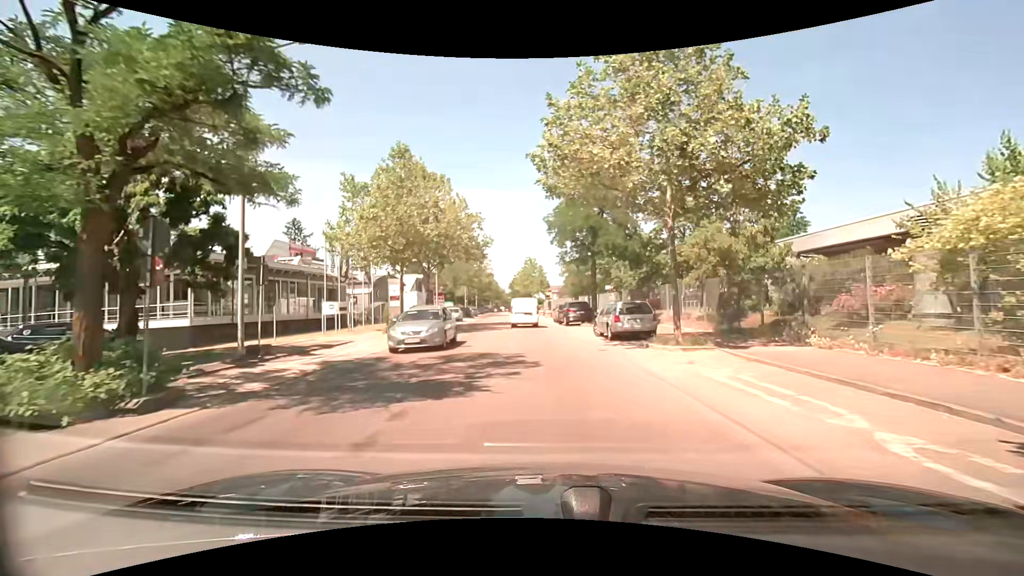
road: unclassified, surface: asphalt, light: Day
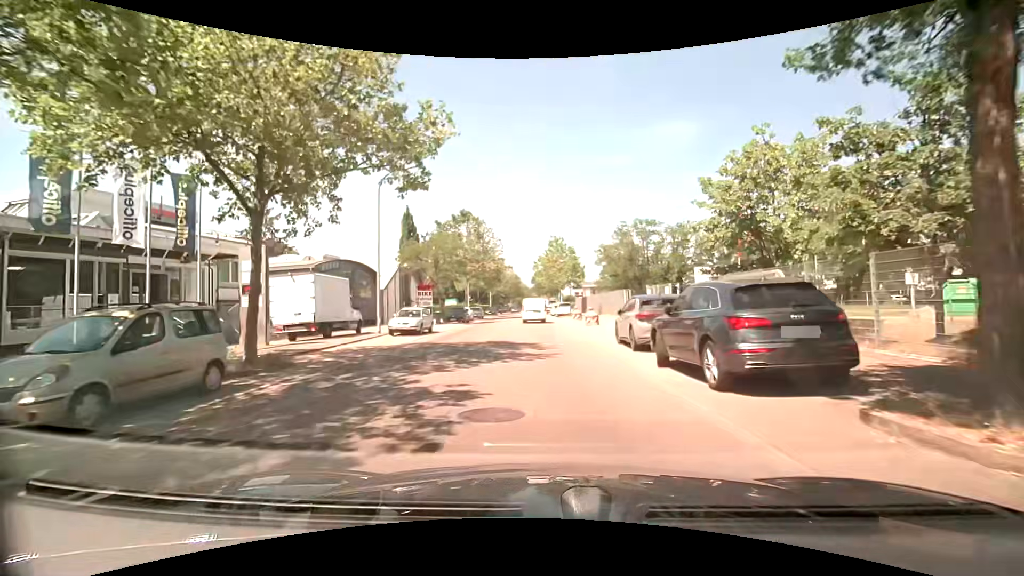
(-0.7, +25.2) m; -3°
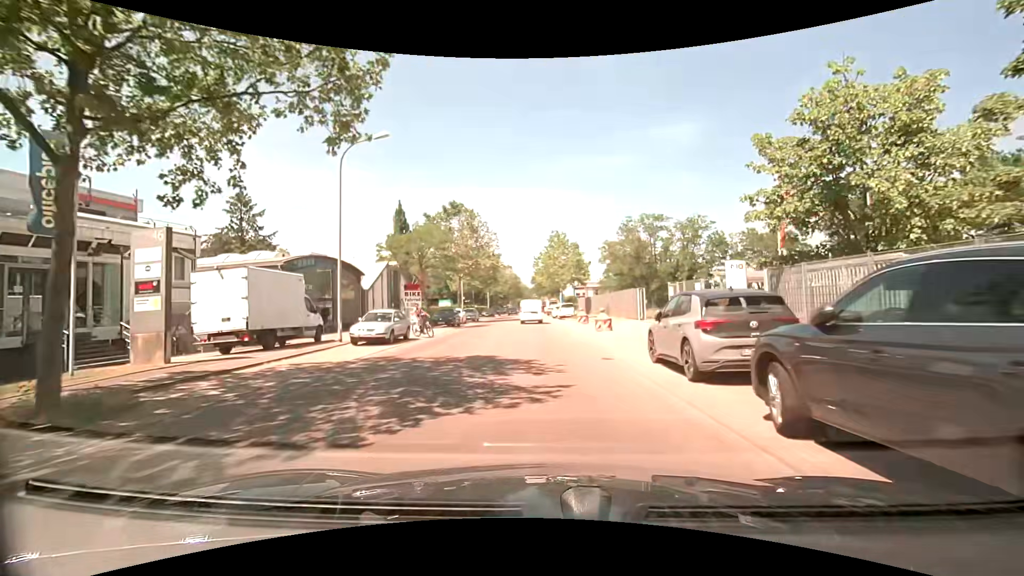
(0.0, +5.3) m; 0°
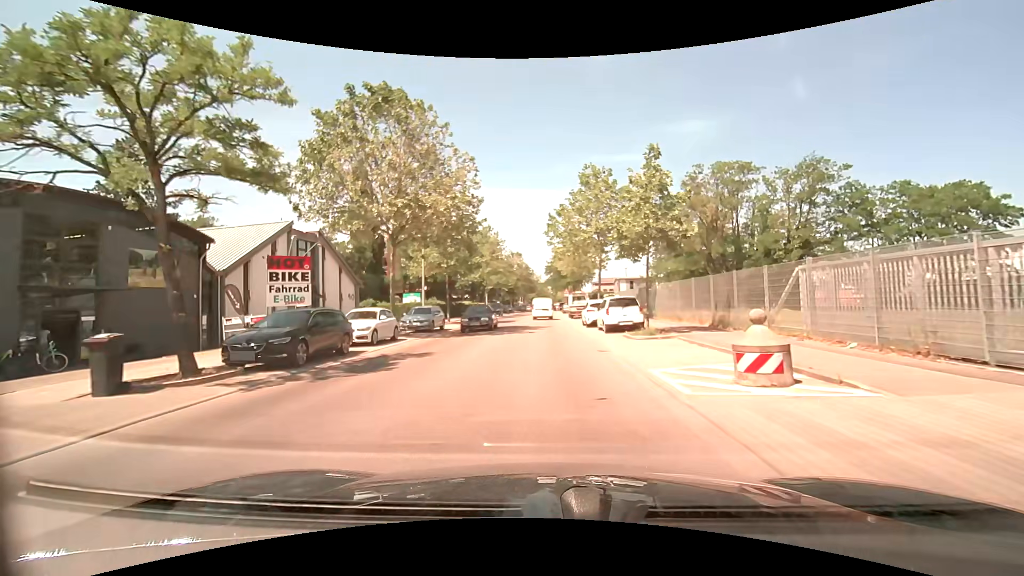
(-0.3, +26.5) m; -2°
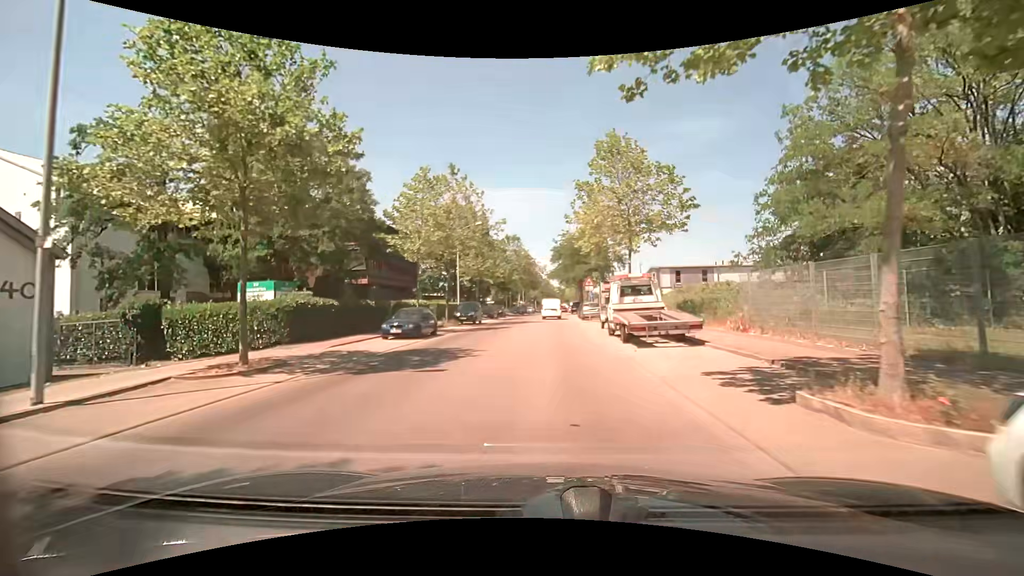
(0.0, +27.5) m; 0°
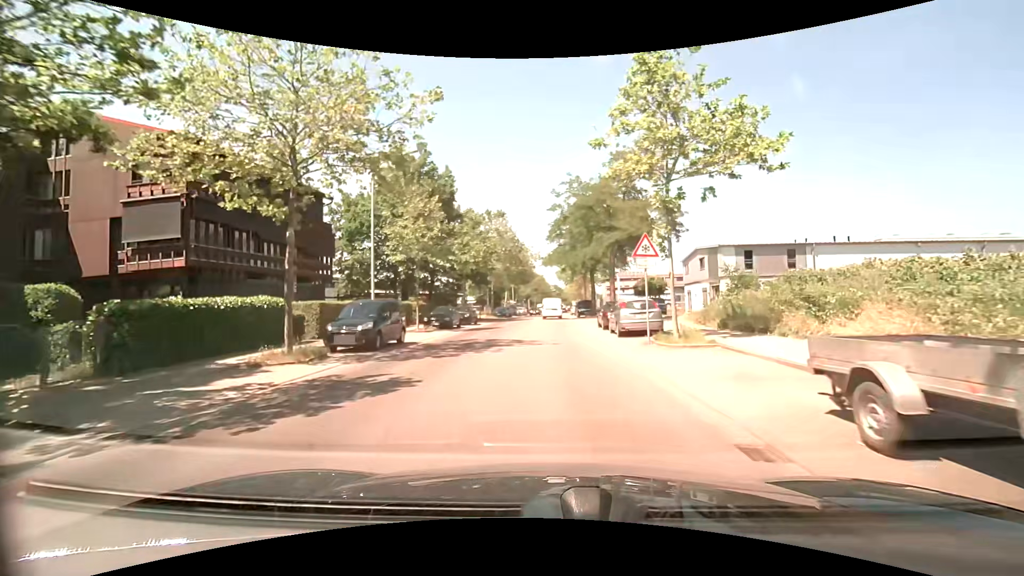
(+0.1, +22.0) m; 0°
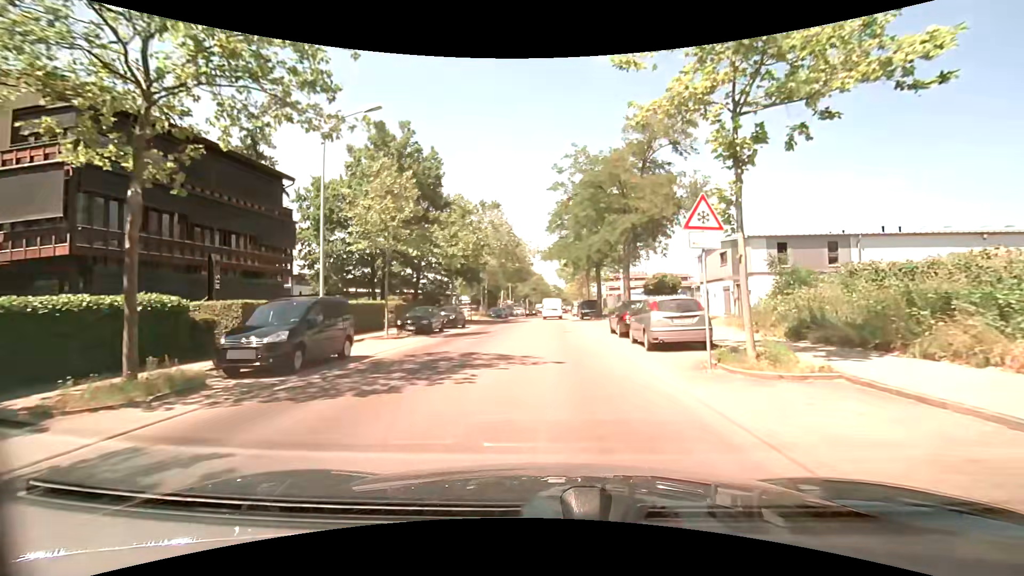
(0.0, +5.5) m; +1°
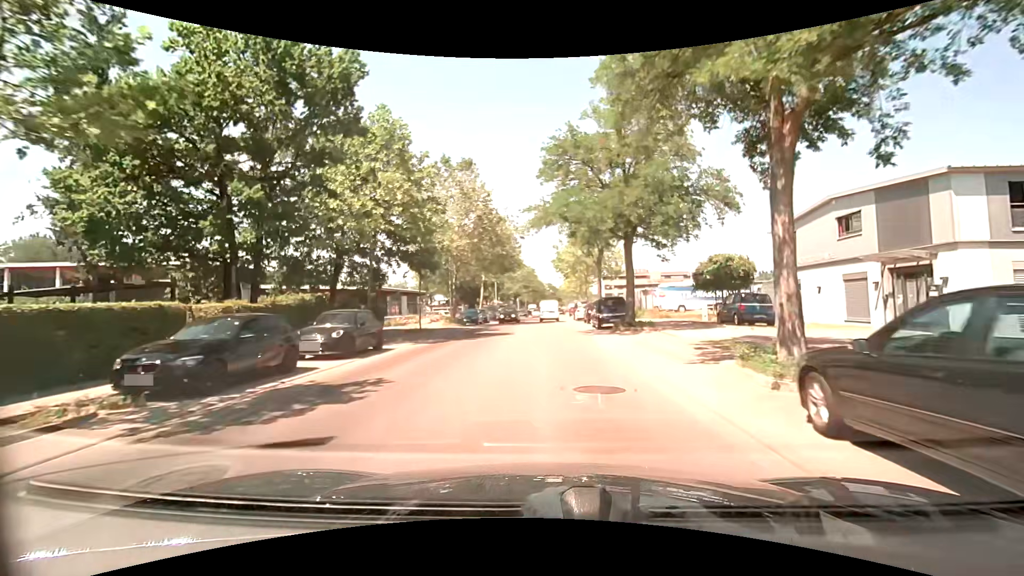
(-0.1, +16.6) m; 0°
(0, +10) (0, +20) (0, +30) (0, +40) (0, +50) (0, +60) (+1, +70) (+1, +80) (+1, +90) (+2, +100) m
